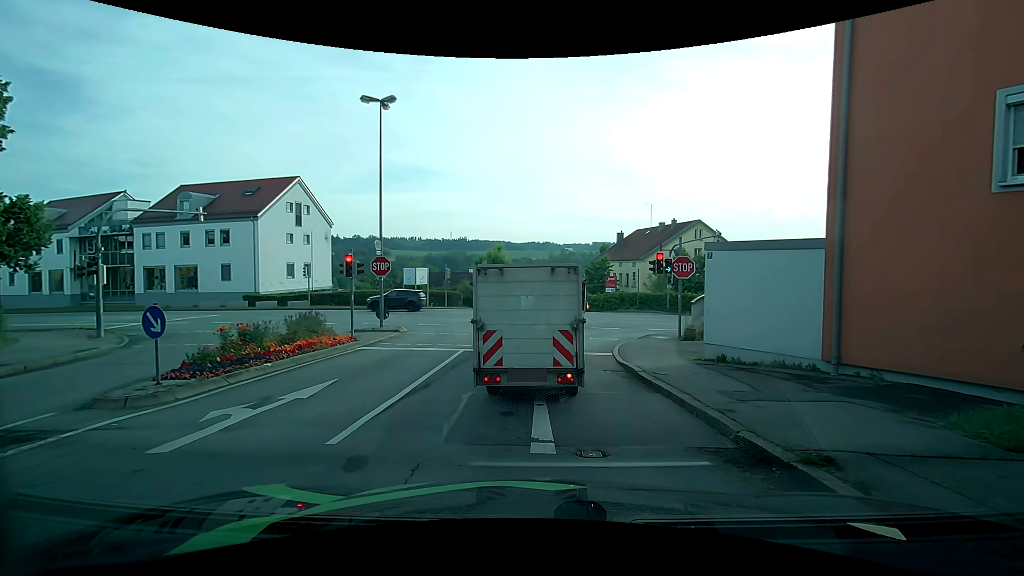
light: Day
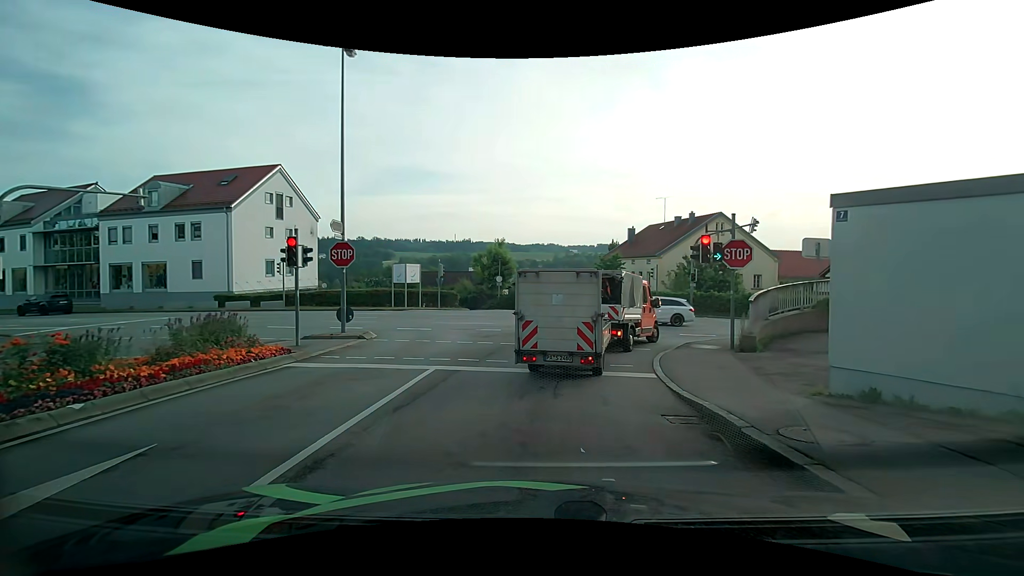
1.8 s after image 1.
(0.0, +5.2) m; 0°
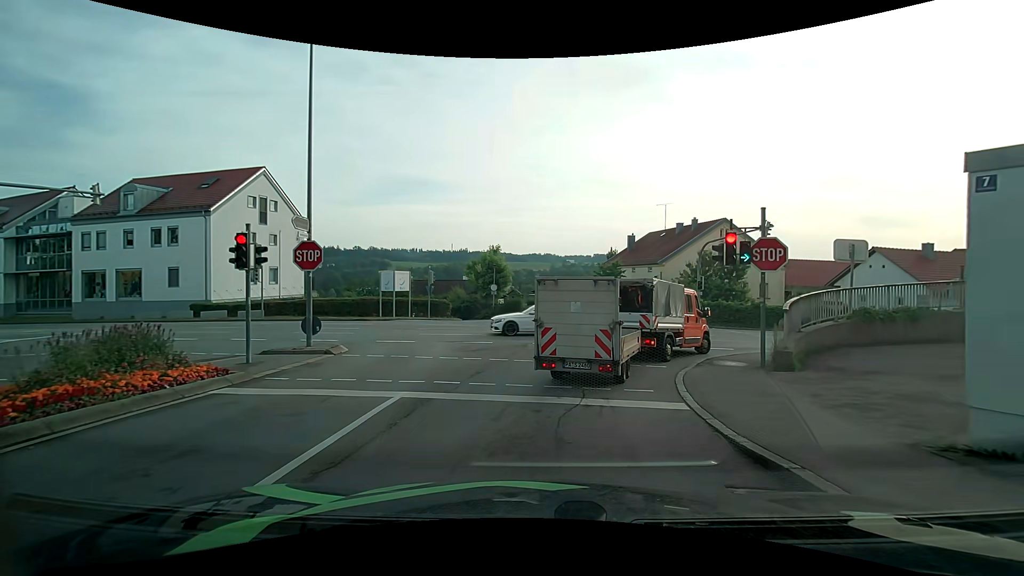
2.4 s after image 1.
(+0.1, +2.4) m; +1°
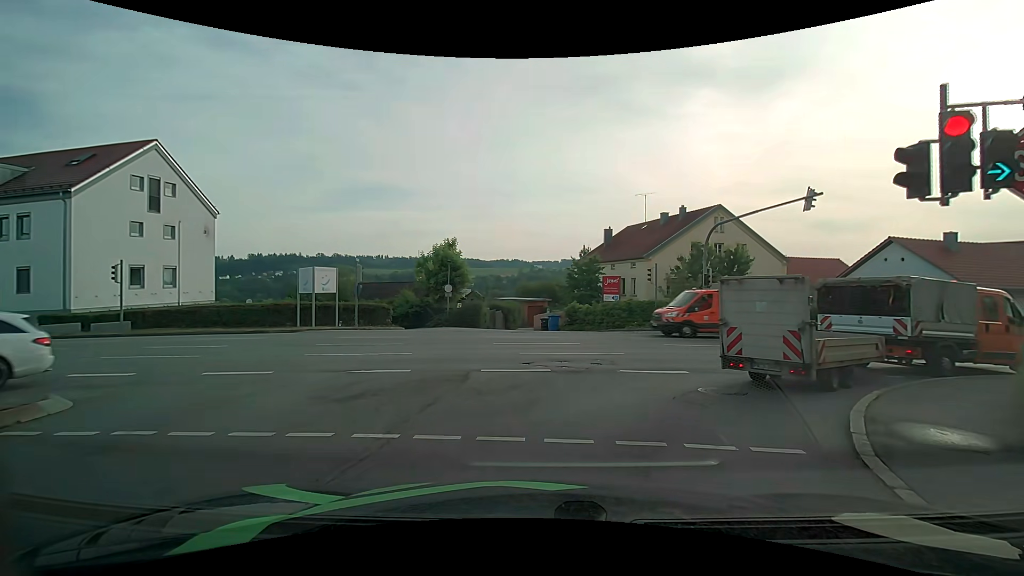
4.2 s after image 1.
(+0.2, +8.2) m; +3°
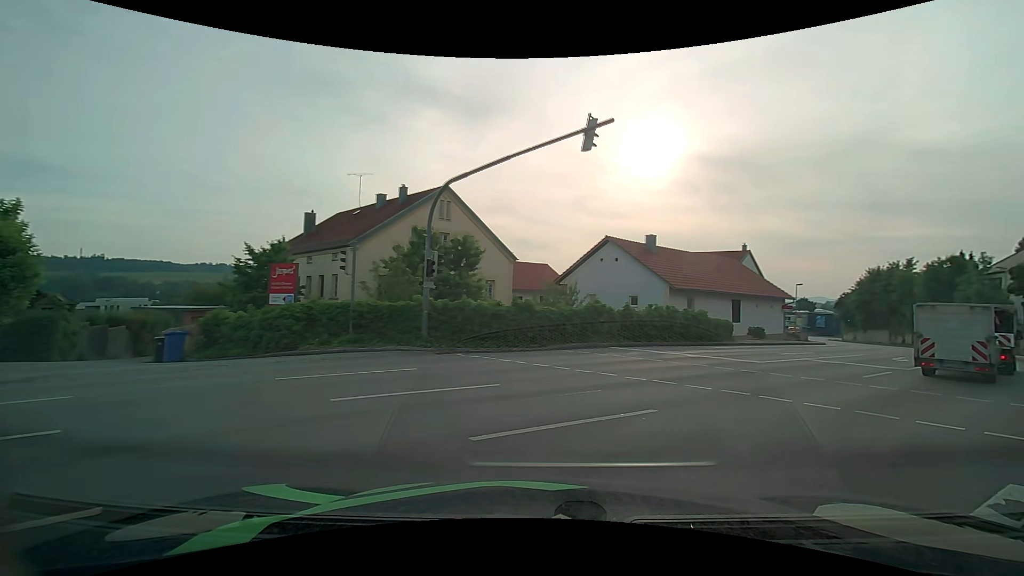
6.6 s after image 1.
(+2.5, +10.6) m; +31°
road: tertiary
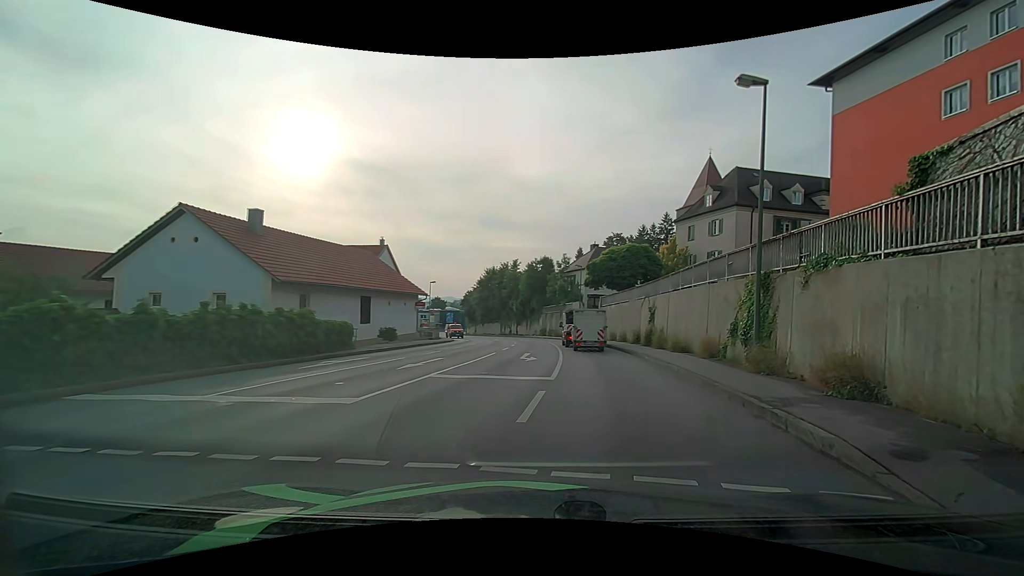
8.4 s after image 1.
(+3.1, +8.6) m; +38°
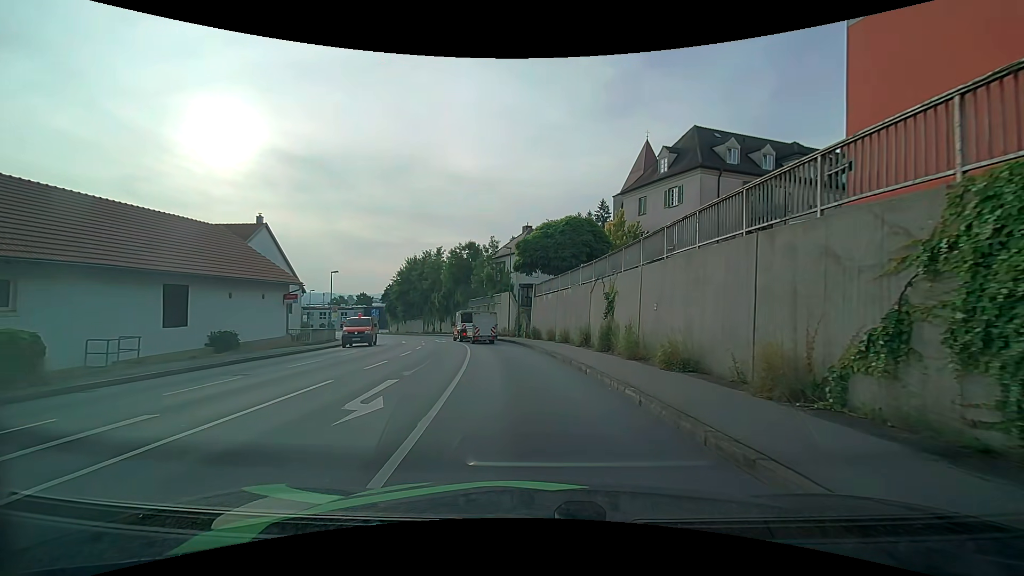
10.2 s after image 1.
(+1.3, +10.7) m; +8°
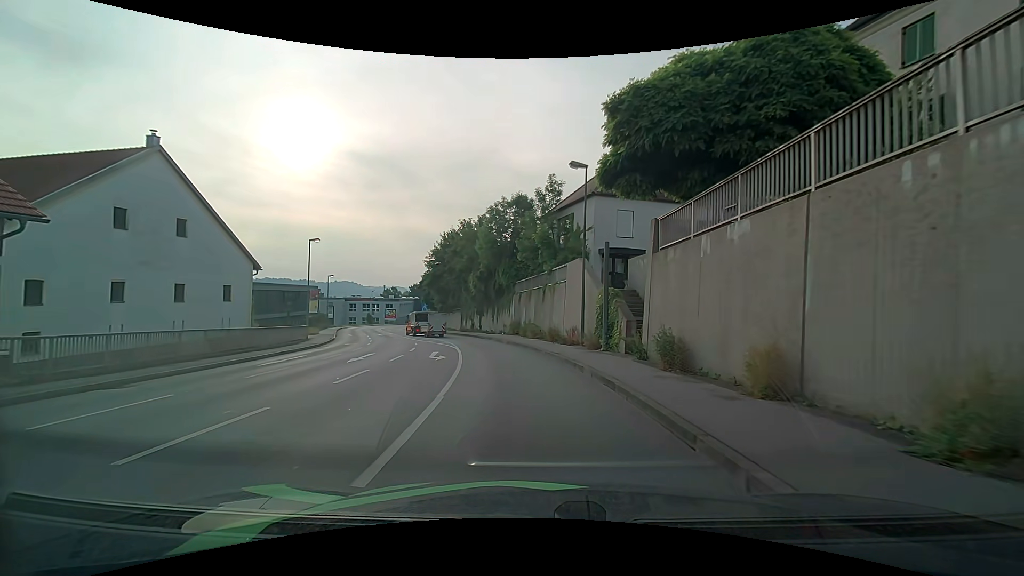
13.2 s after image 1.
(-1.5, +22.5) m; -7°
(0, +10) (-1, +20) (-3, +30) (-6, +39) (-10, +48) (-14, +58) (-18, +67) (-22, +76) (-25, +86) (-28, +95) m
